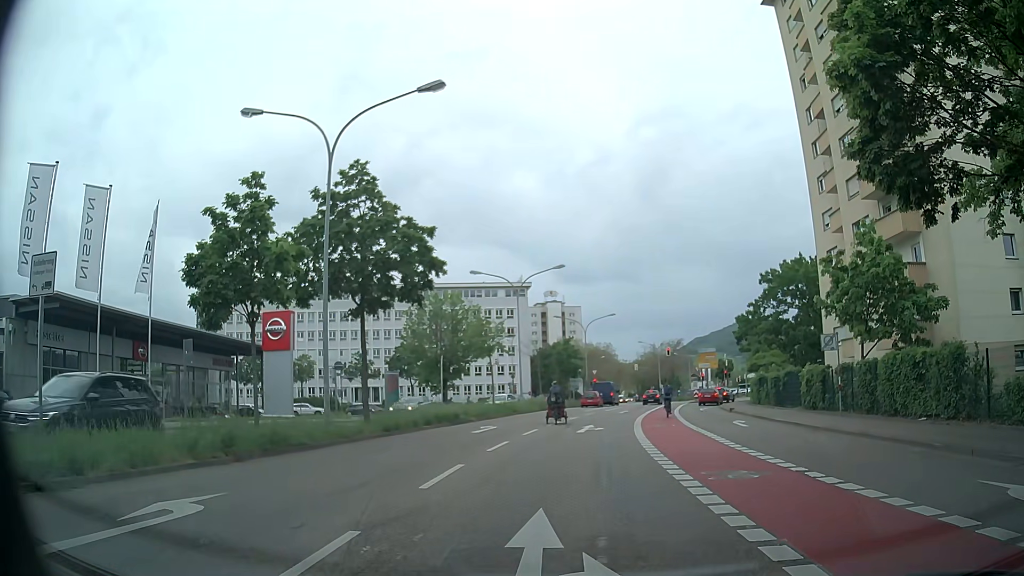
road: secondary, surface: asphalt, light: Day
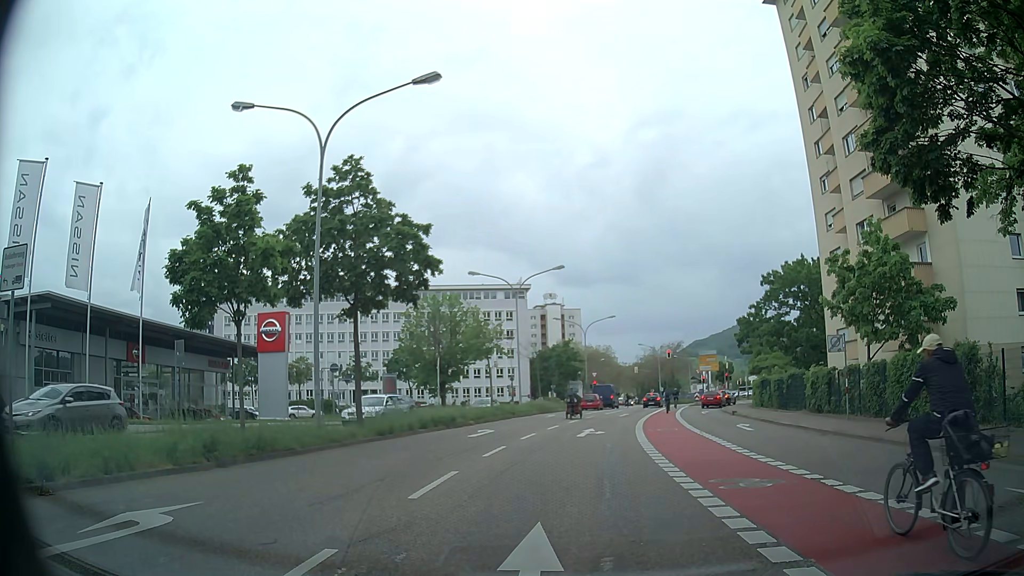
(0.0, +0.7) m; 0°
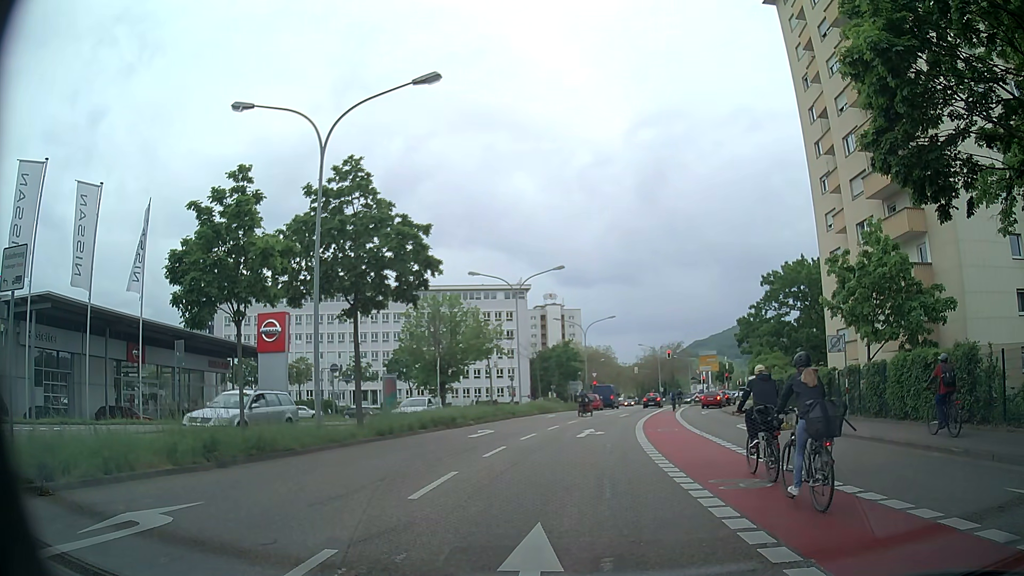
(0.0, 0.0) m; 0°
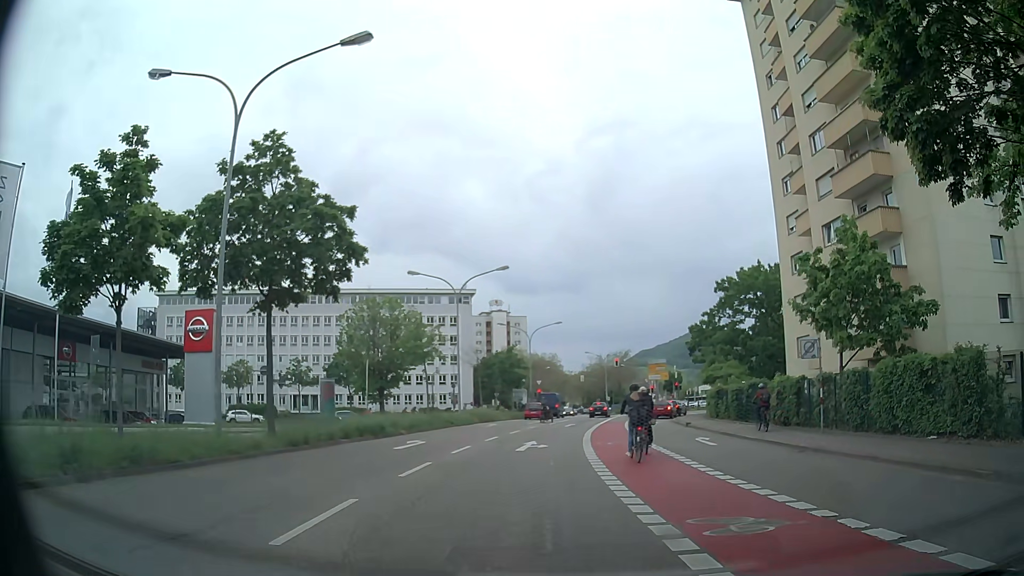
(+0.1, +2.9) m; +6°
